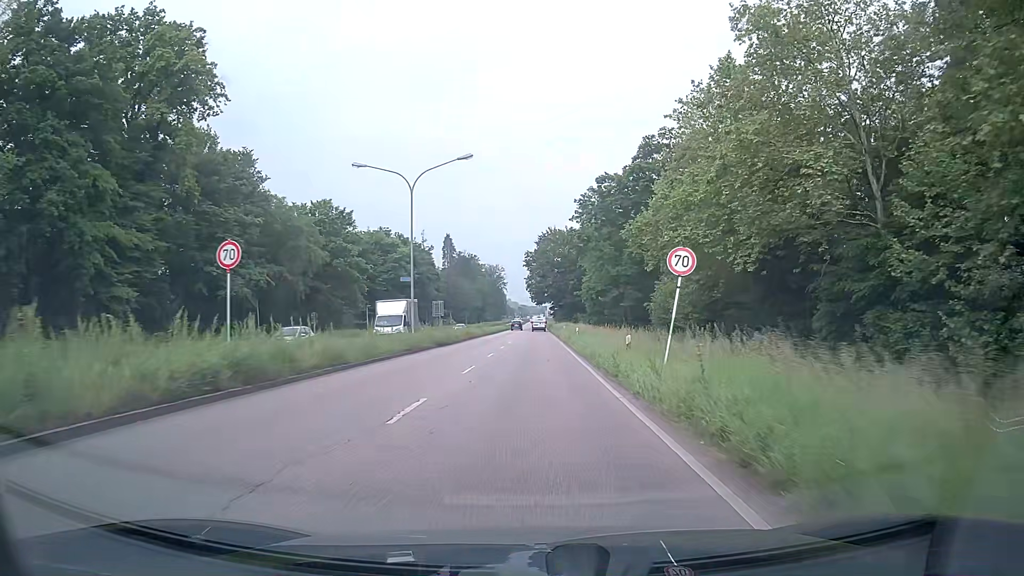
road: primary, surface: asphalt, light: Day
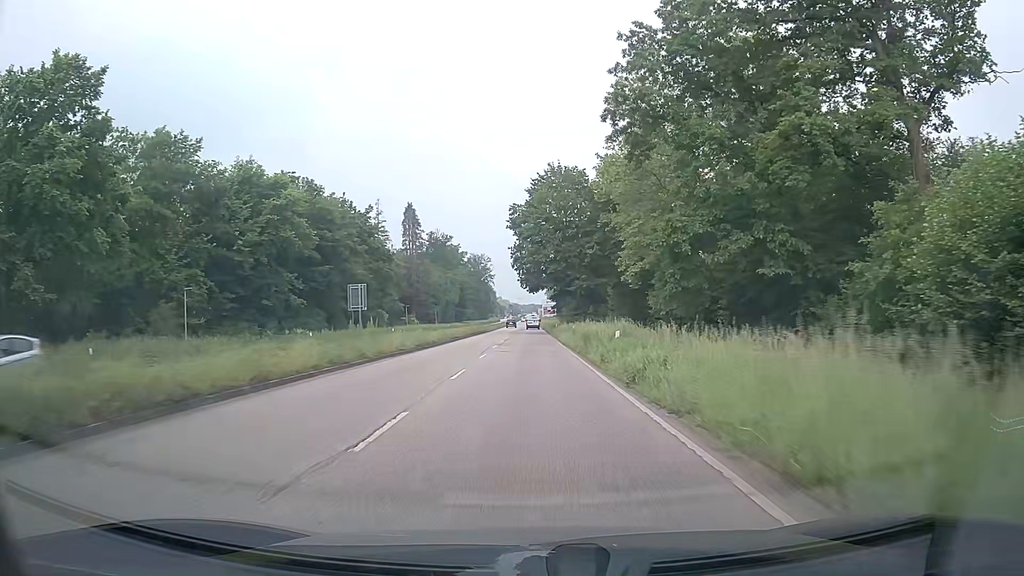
(+0.2, +47.3) m; +1°
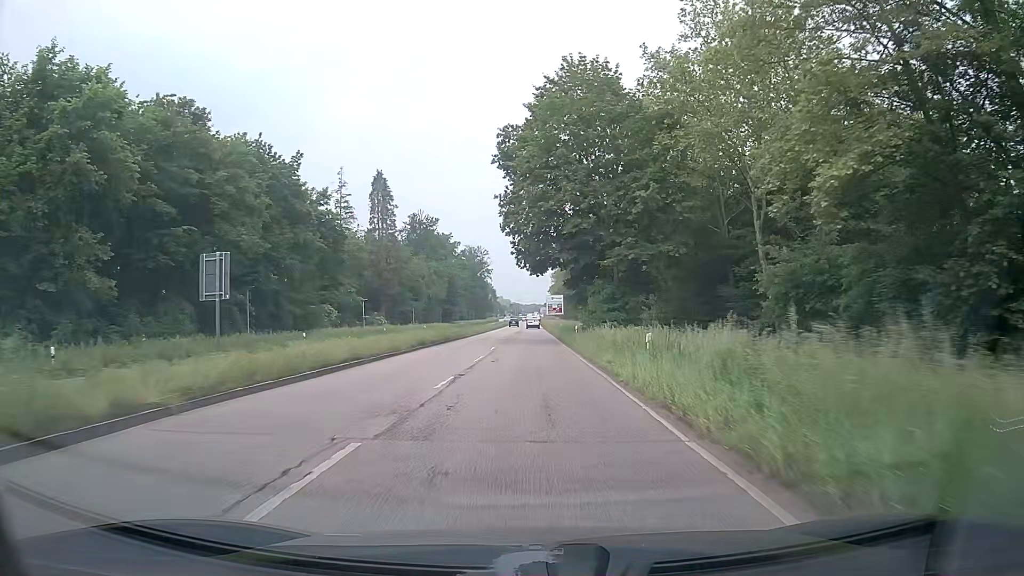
(-0.1, +29.9) m; 0°
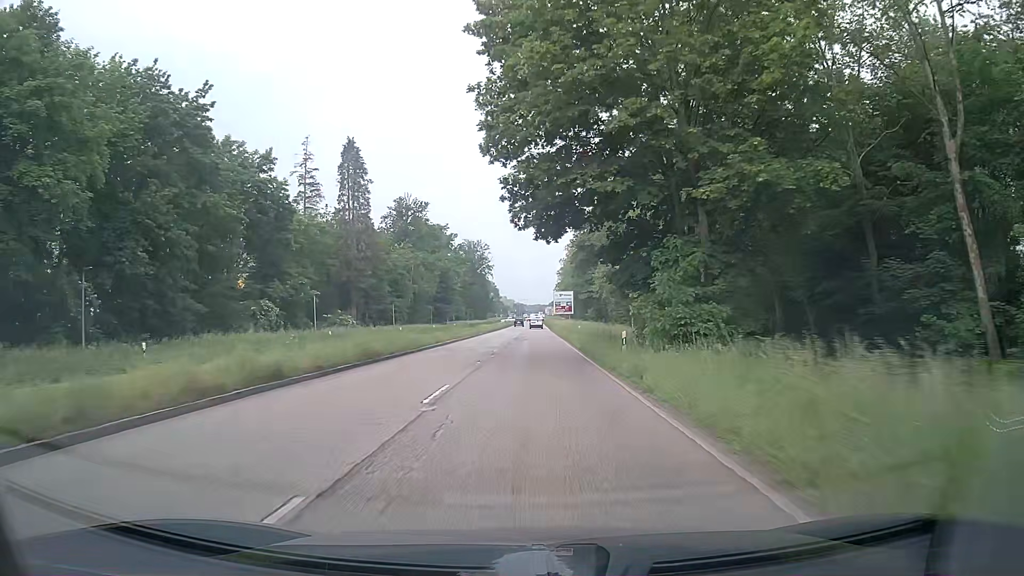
(-0.1, +20.3) m; 0°
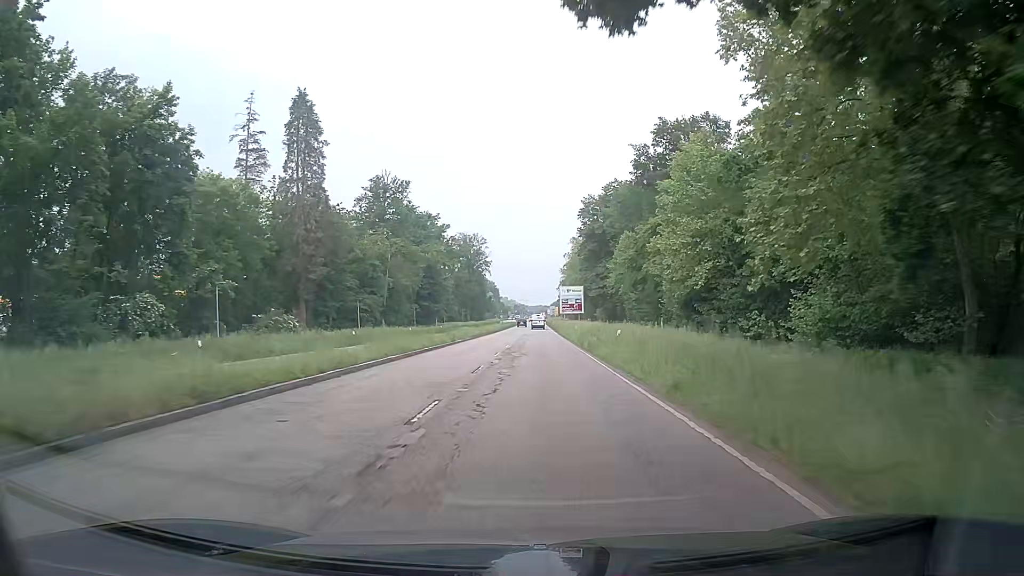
(-0.1, +20.6) m; -1°
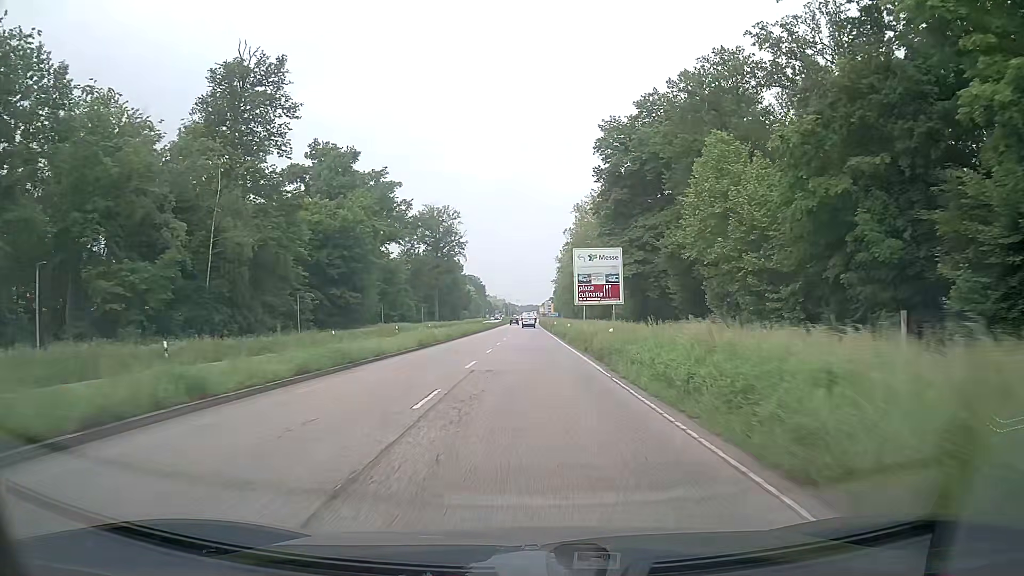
(+1.1, +52.5) m; +1°
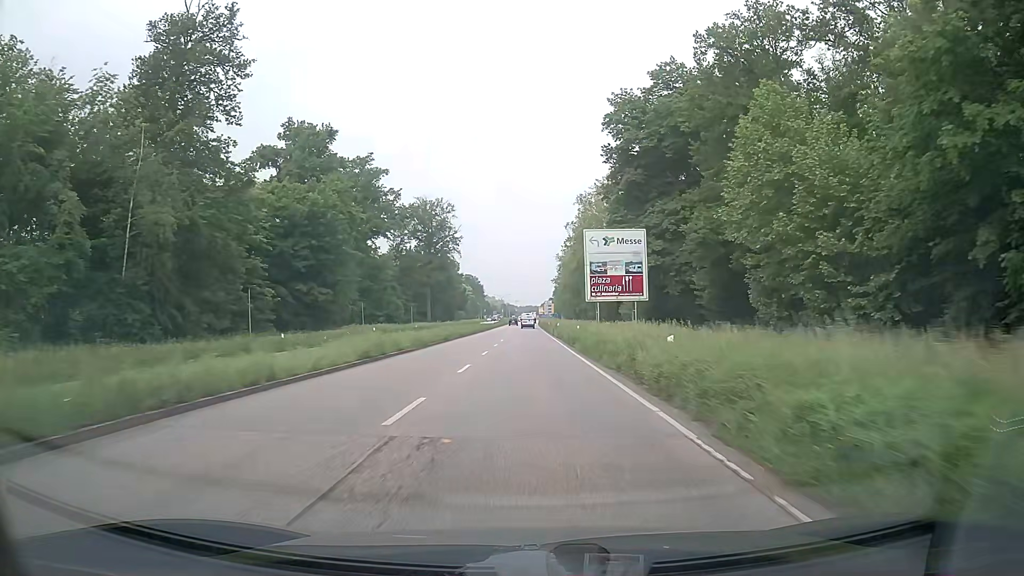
(0.0, +10.7) m; 0°
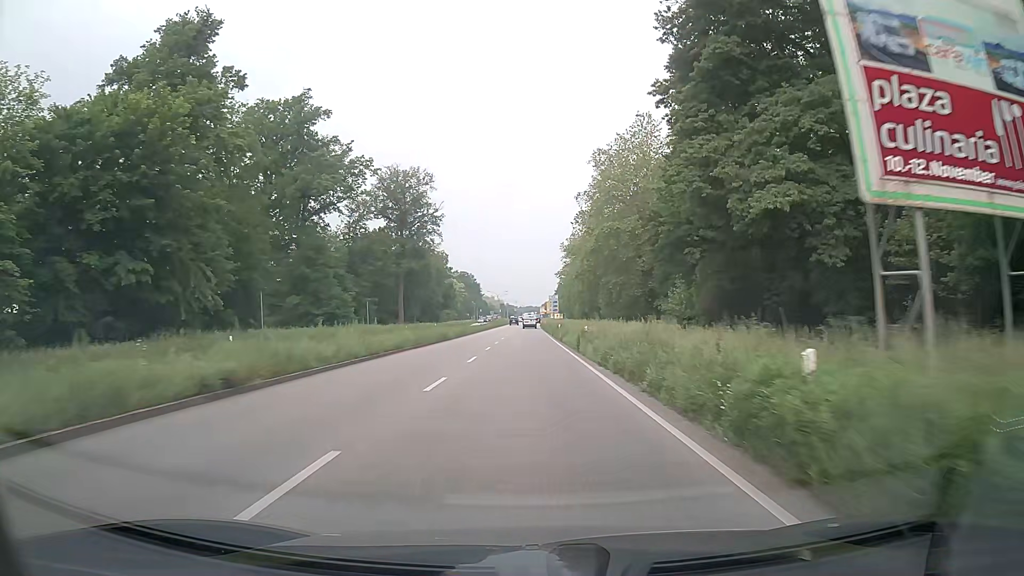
(+0.1, +32.2) m; 0°
(0, +10) (0, +20) (0, +30) (0, +40) (0, +50) (0, +60) (0, +70) (0, +80) (0, +90) (0, +100) m
